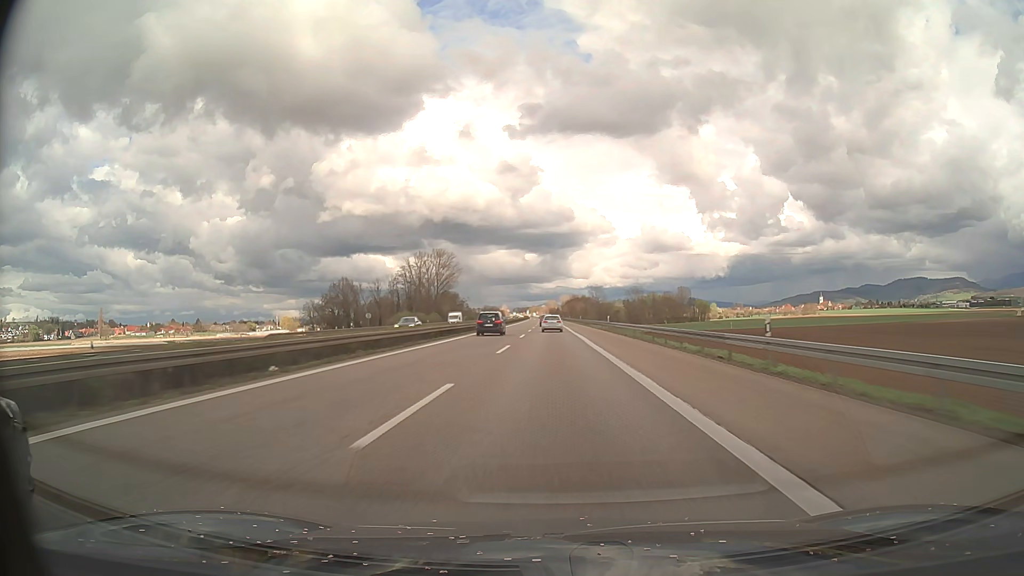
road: motorway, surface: asphalt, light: Day
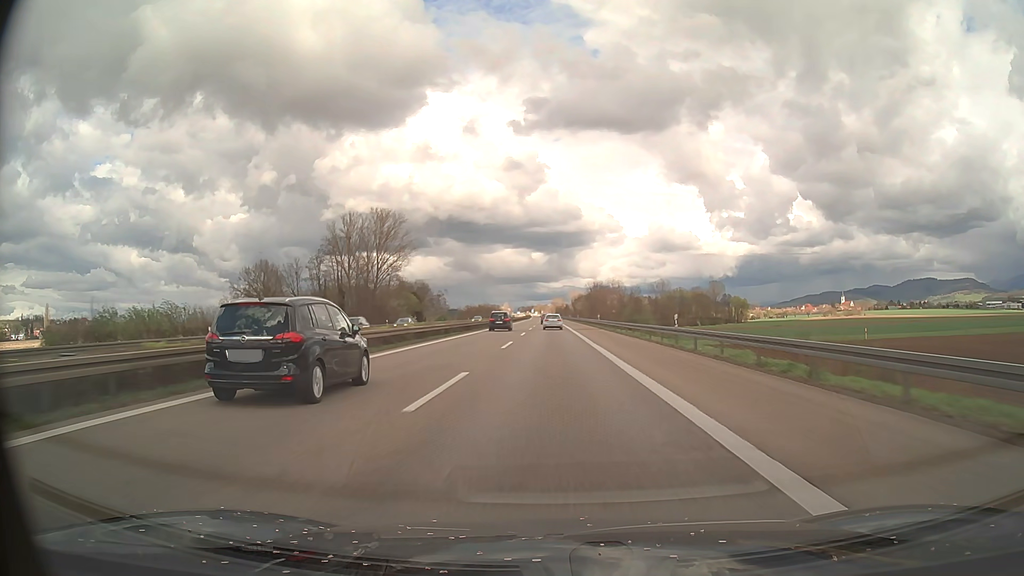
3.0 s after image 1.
(-0.5, +87.1) m; -1°
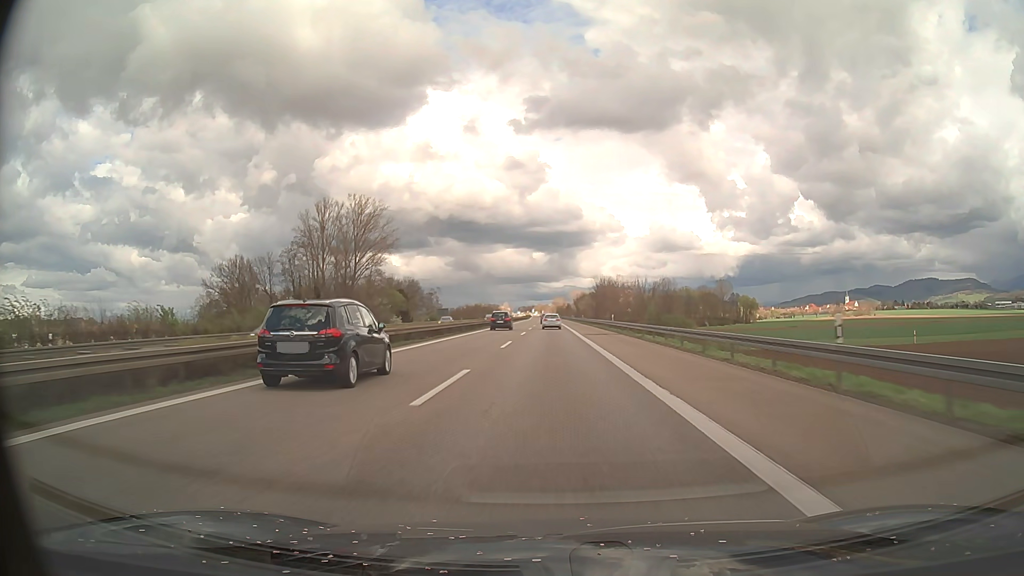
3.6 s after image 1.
(0.0, +17.4) m; 0°
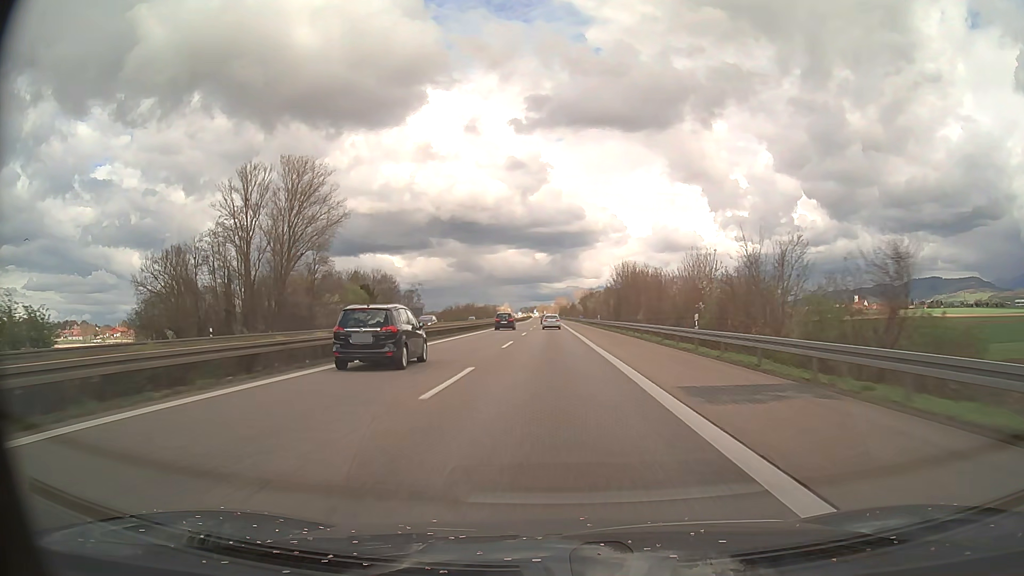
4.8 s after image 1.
(-0.1, +34.8) m; 0°
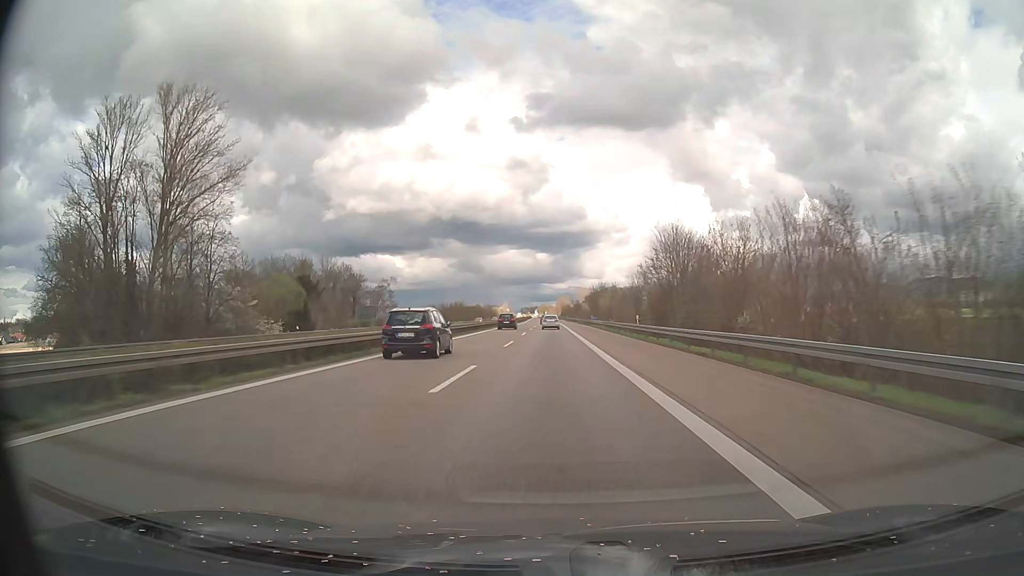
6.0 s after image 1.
(0.0, +34.8) m; 0°
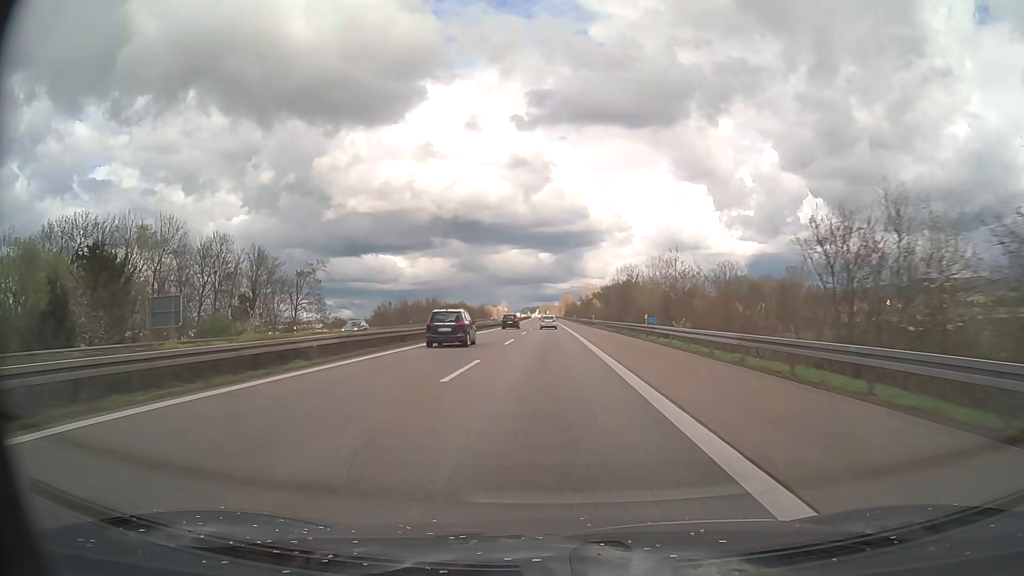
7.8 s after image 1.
(-0.2, +52.2) m; 0°
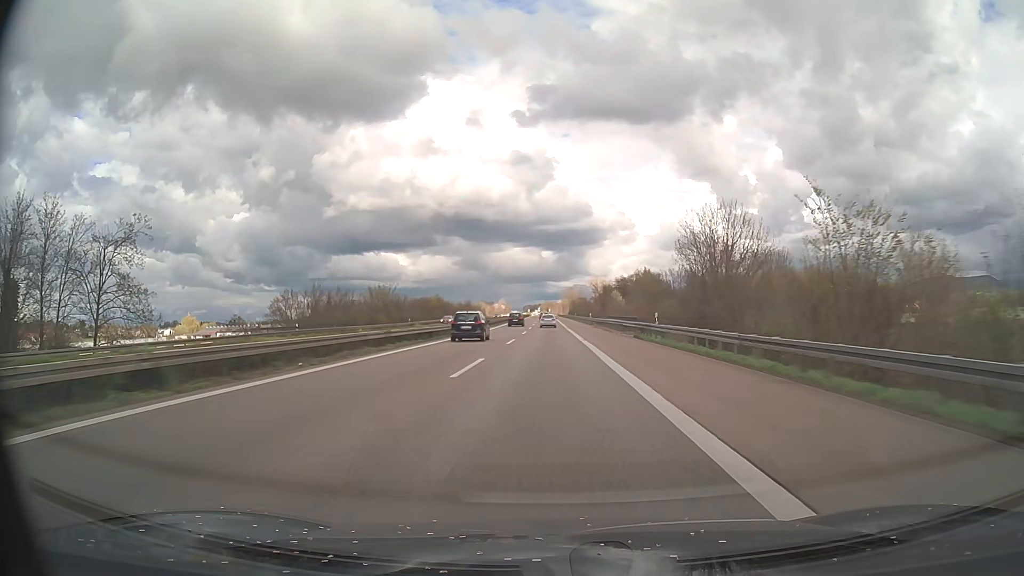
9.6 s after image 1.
(0.0, +52.2) m; 0°
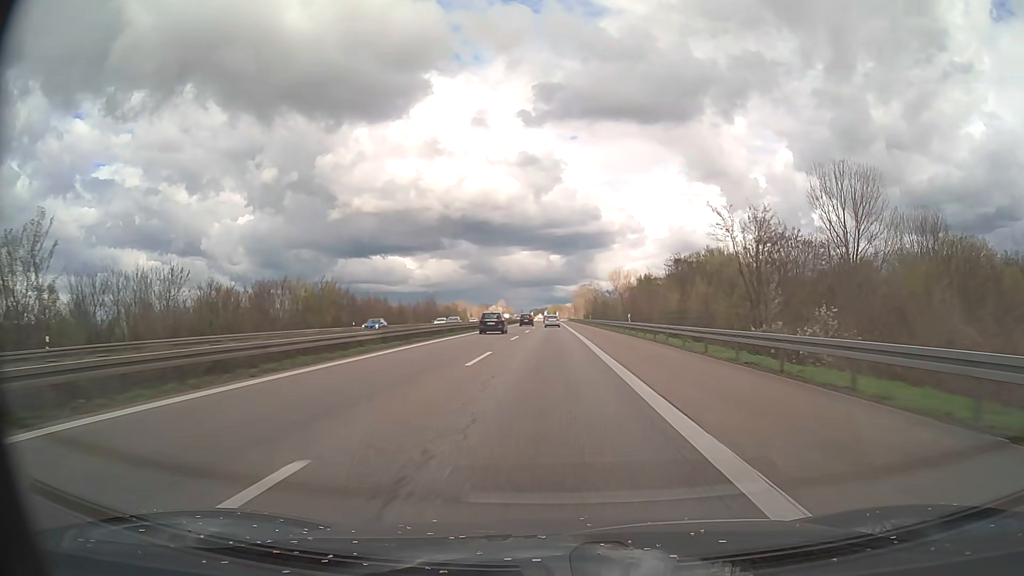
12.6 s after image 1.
(-0.3, +87.1) m; -1°
(0, +10) (0, +20) (0, +30) (0, +40) (0, +50) (0, +60) (0, +70) (0, +80) (0, +90) (0, +100) m
